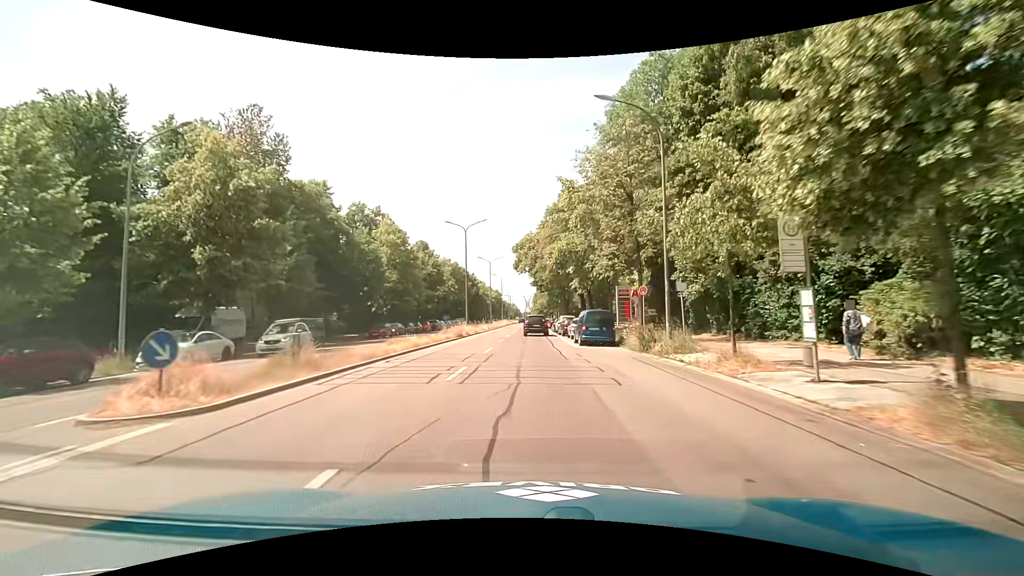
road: primary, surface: asphalt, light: Day
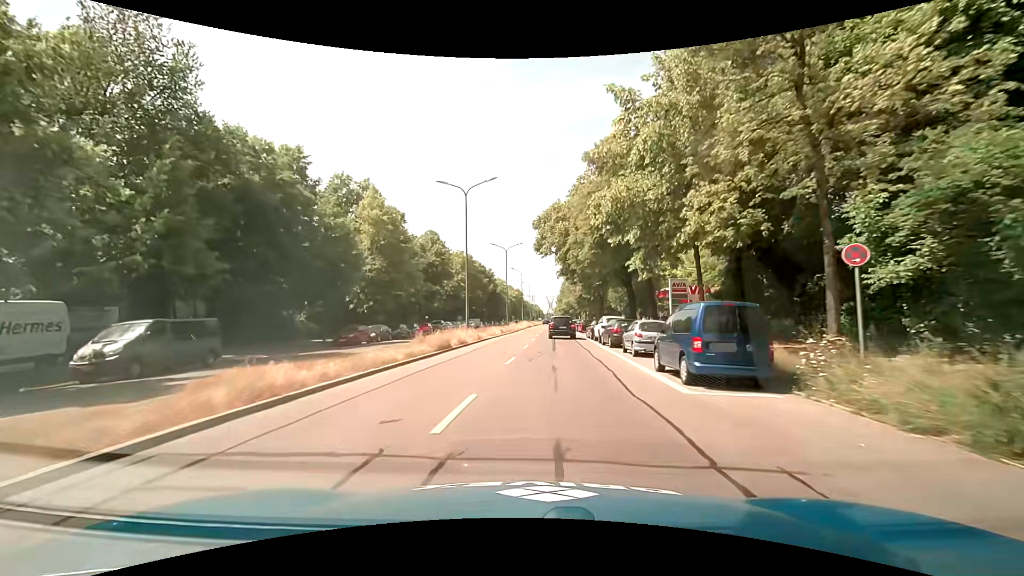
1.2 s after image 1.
(-0.2, +14.0) m; -2°
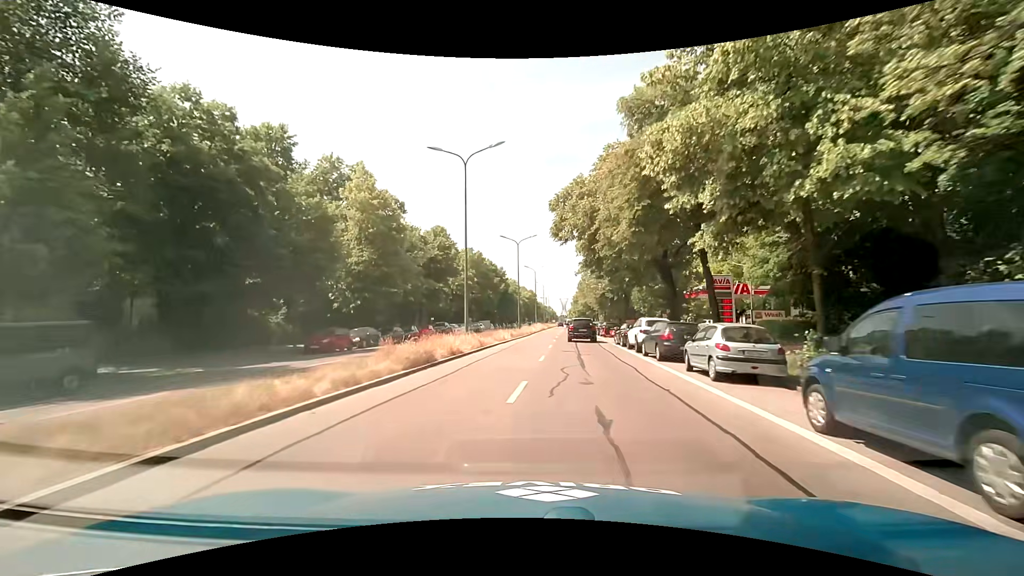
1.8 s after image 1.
(-0.1, +6.9) m; -1°
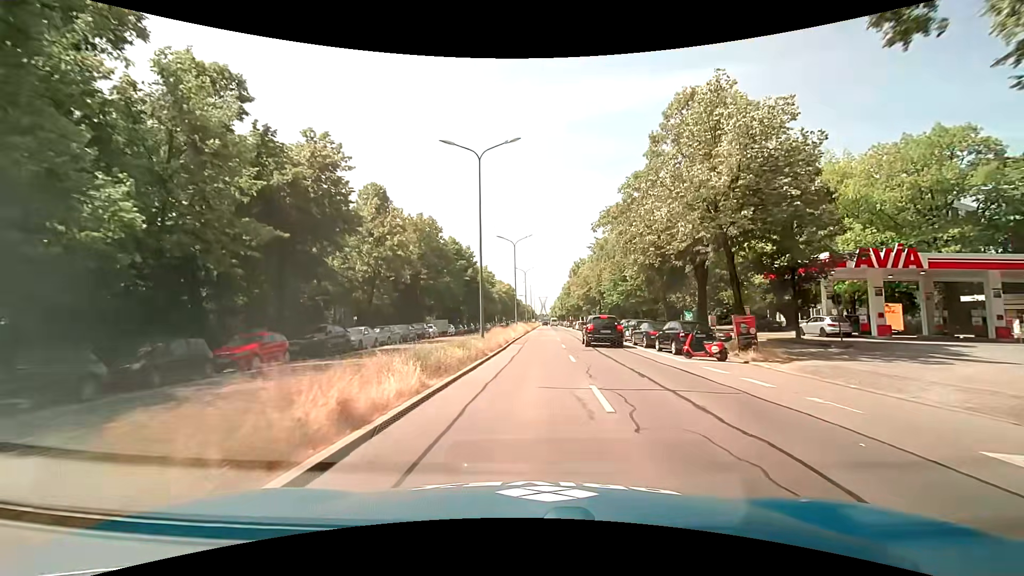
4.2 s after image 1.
(-0.2, +28.3) m; +2°
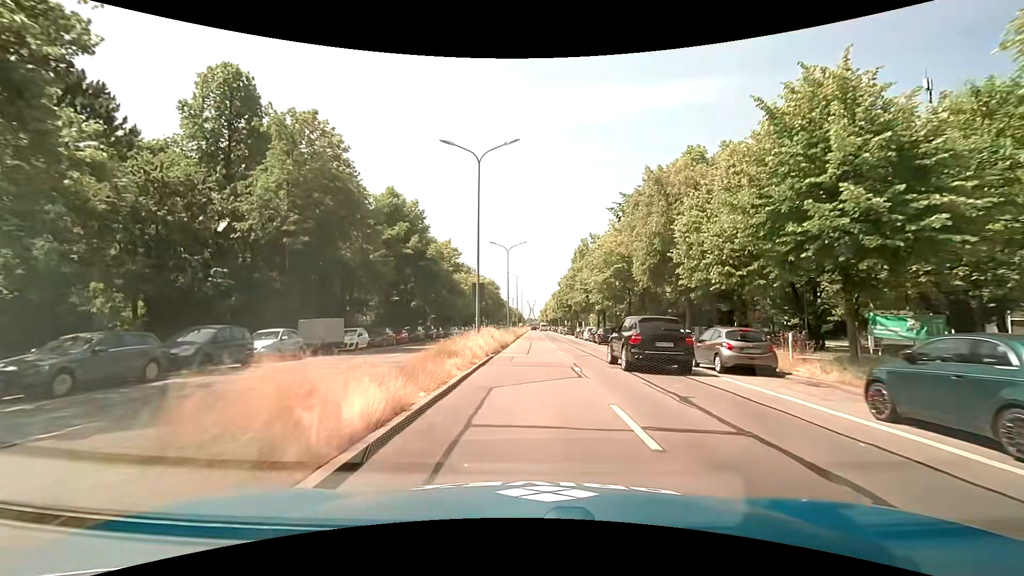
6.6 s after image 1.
(+0.6, +29.6) m; +3°
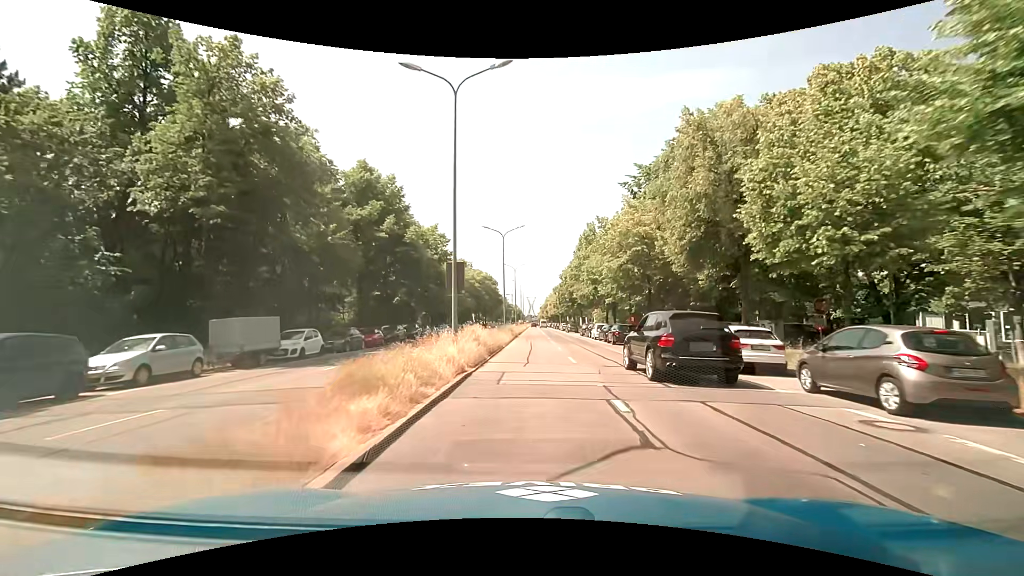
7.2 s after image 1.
(-0.1, +7.5) m; -1°
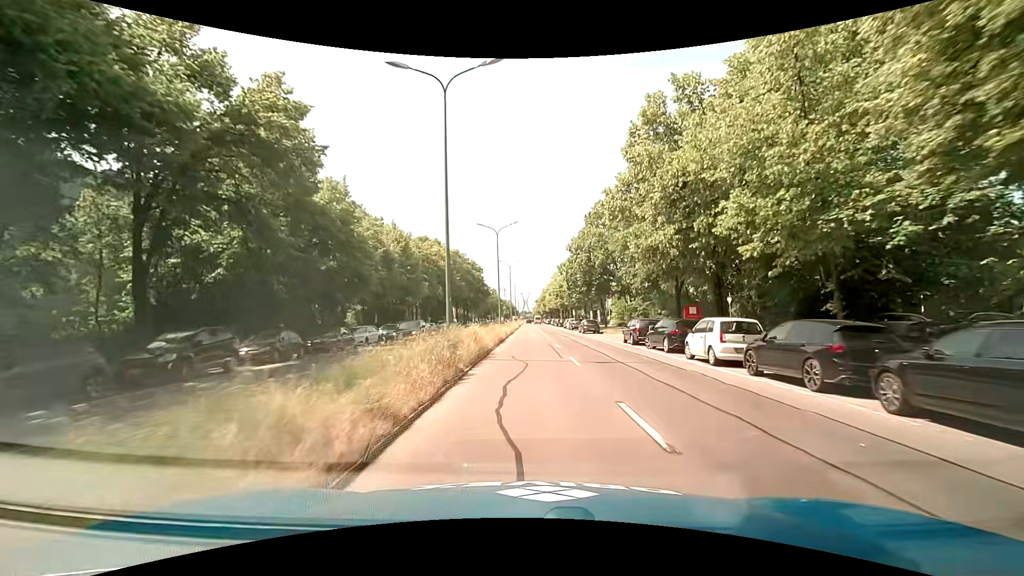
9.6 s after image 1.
(+0.1, +30.1) m; +1°
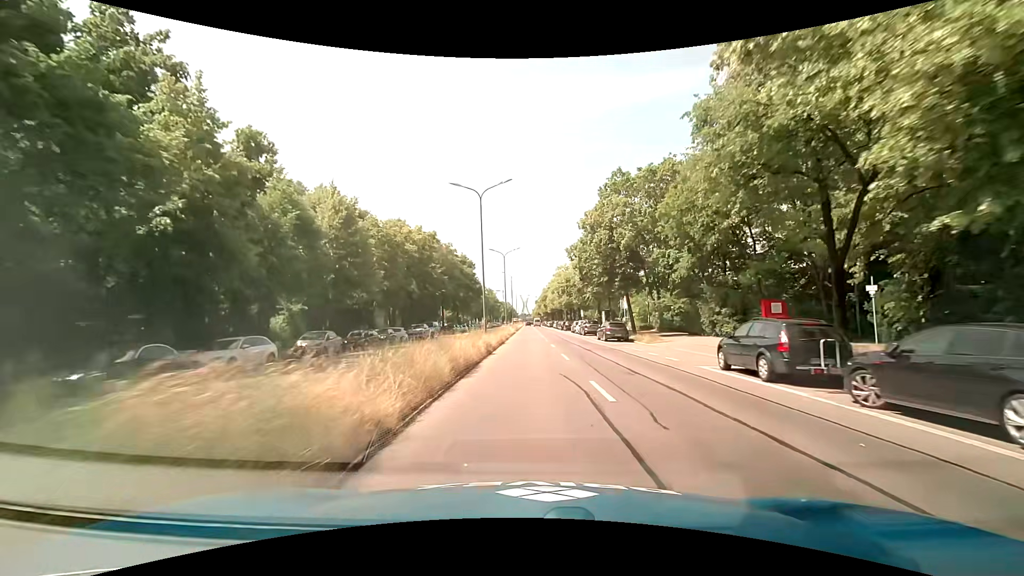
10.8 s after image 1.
(0.0, +15.2) m; 0°
(0, +10) (0, +20) (0, +30) (0, +40) (-1, +50) (-1, +60) (-1, +70) (-1, +80) (-1, +90) (-1, +100) m
